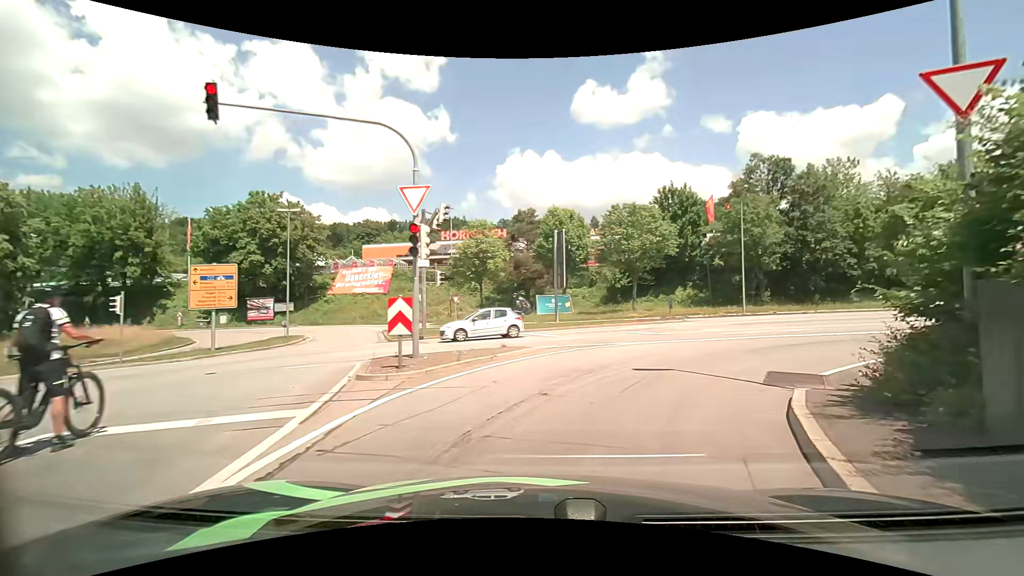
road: primary_link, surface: asphalt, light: Day
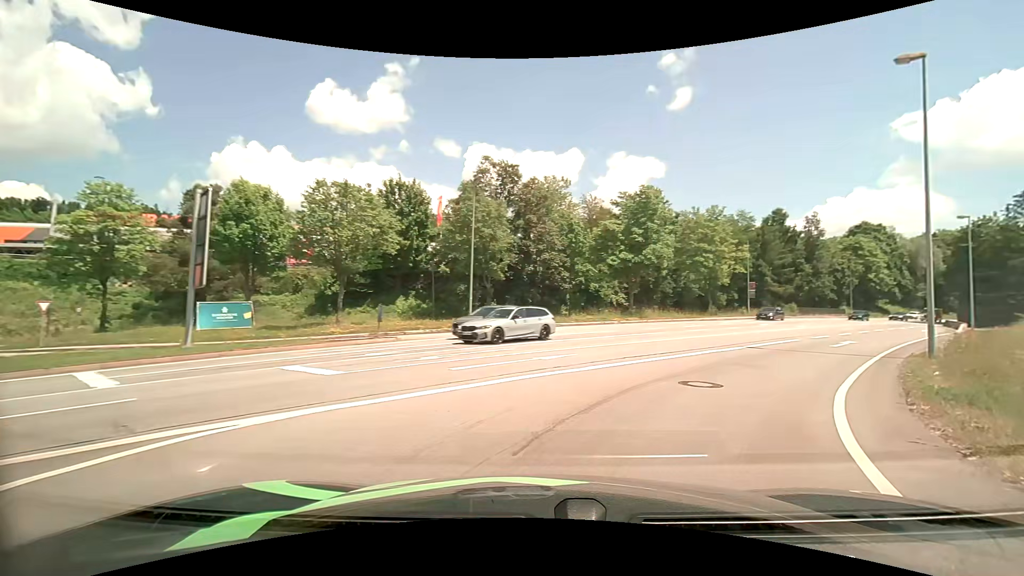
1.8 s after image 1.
(+2.4, +10.4) m; +29°
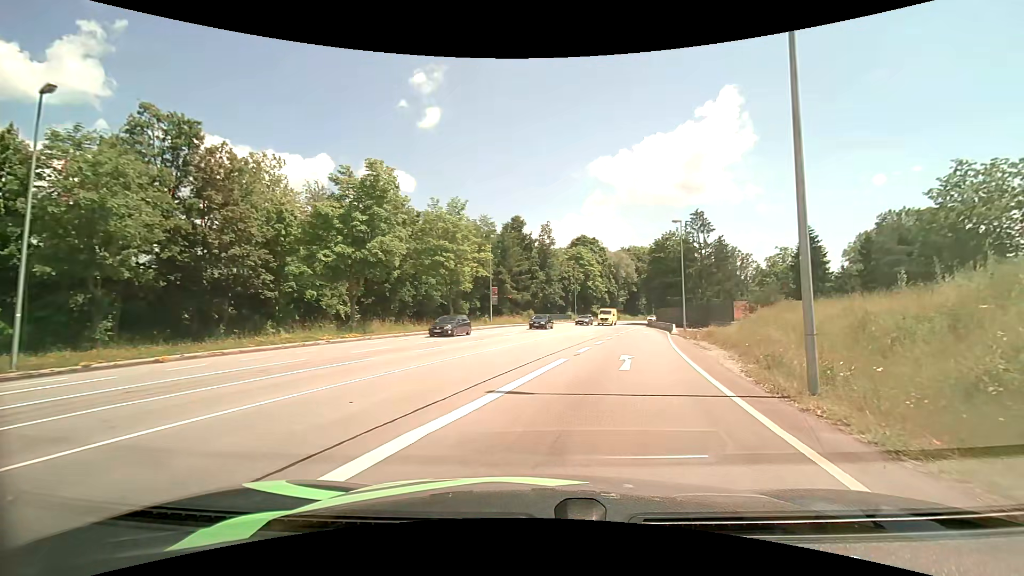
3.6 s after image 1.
(+3.3, +11.1) m; +29°
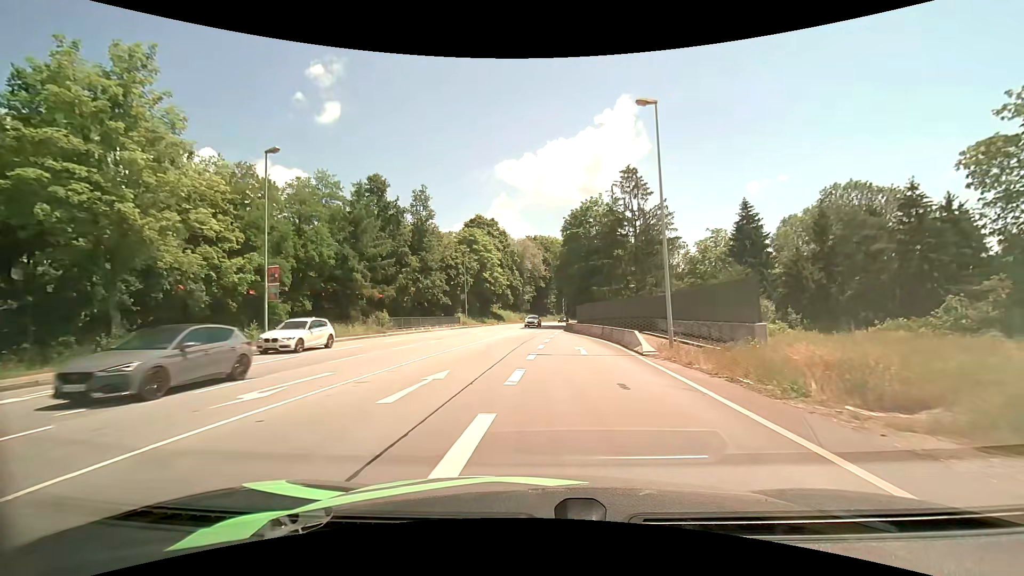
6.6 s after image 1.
(+4.0, +26.4) m; +11°
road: primary
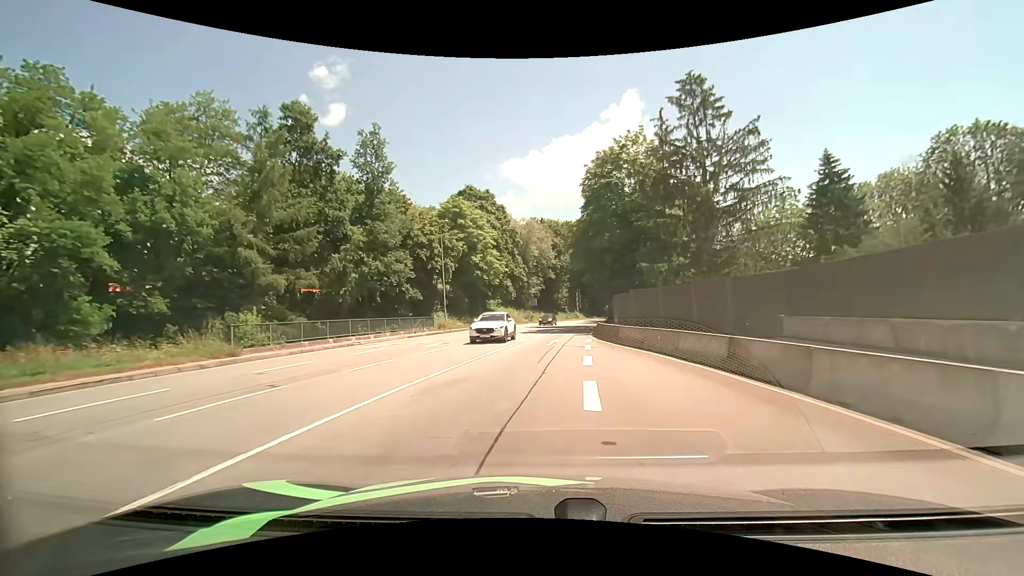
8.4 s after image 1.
(-0.3, +21.1) m; -1°
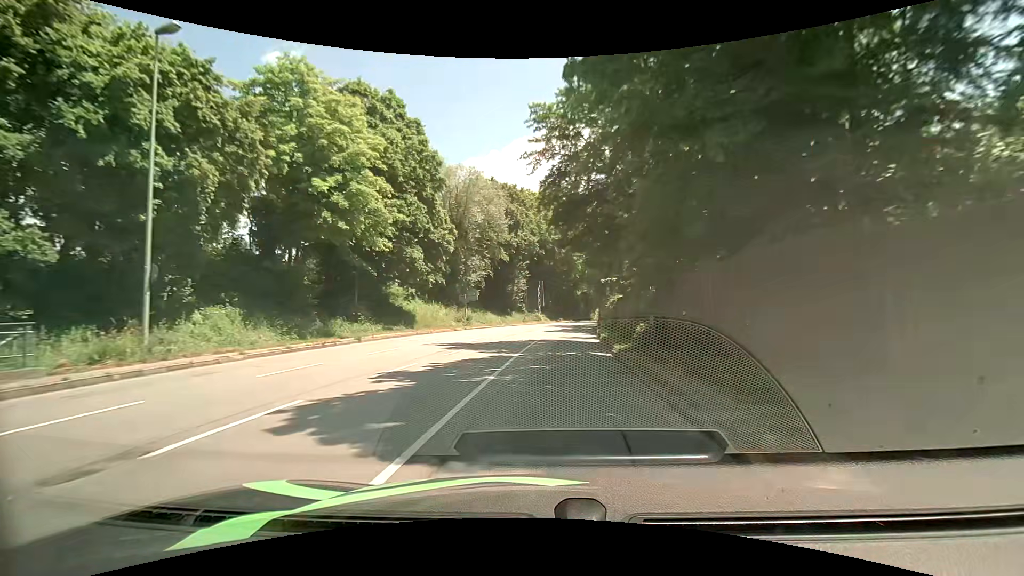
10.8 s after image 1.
(+1.1, +31.9) m; +5°
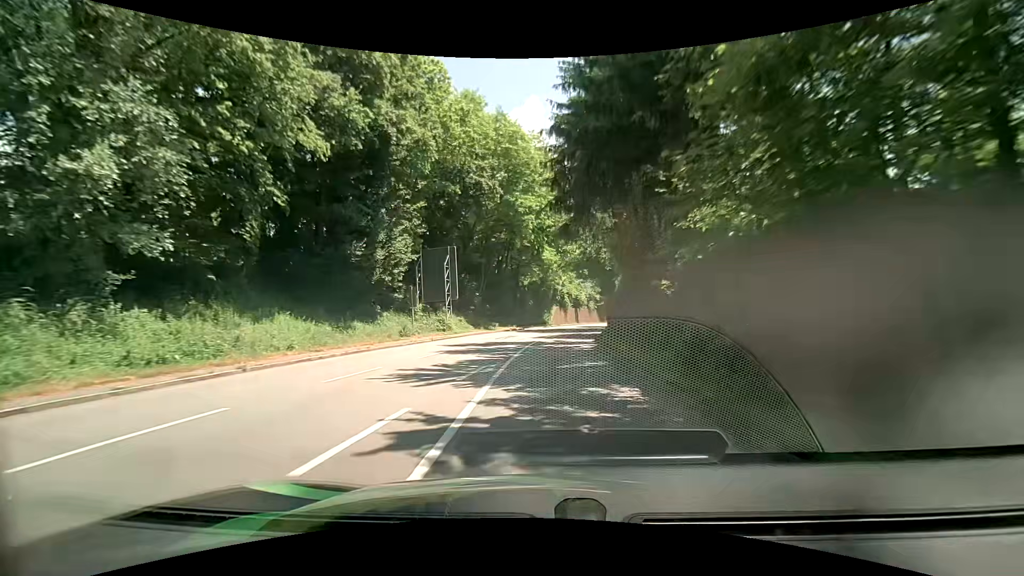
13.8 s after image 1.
(+2.4, +42.1) m; +6°
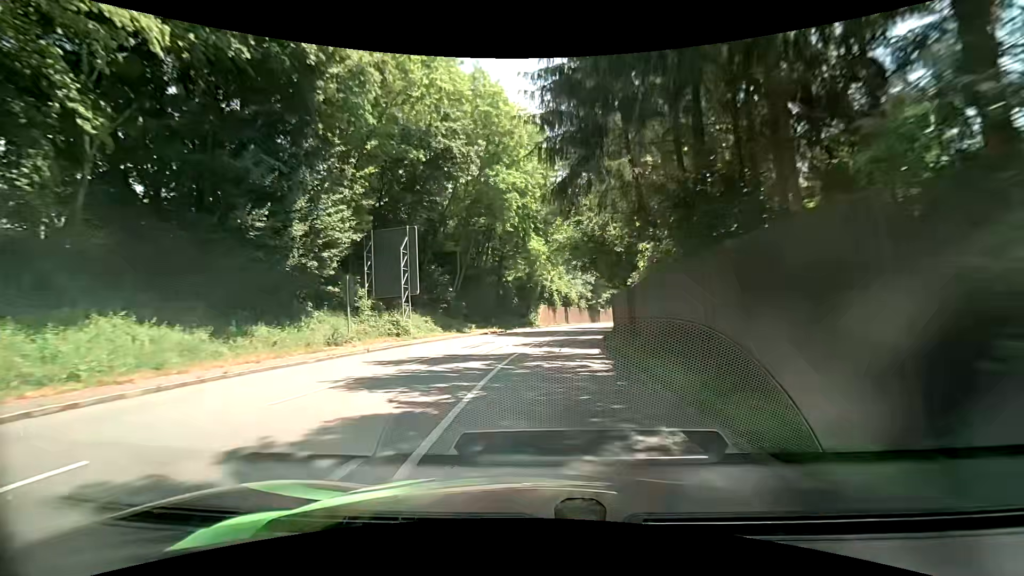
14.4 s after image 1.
(+0.1, +8.5) m; +1°
(0, +10) (+1, +20) (+2, +30) (+3, +40) (+5, +50) (+7, +59) (+10, +69) (+12, +79) (+15, +88) (+18, +98) m
